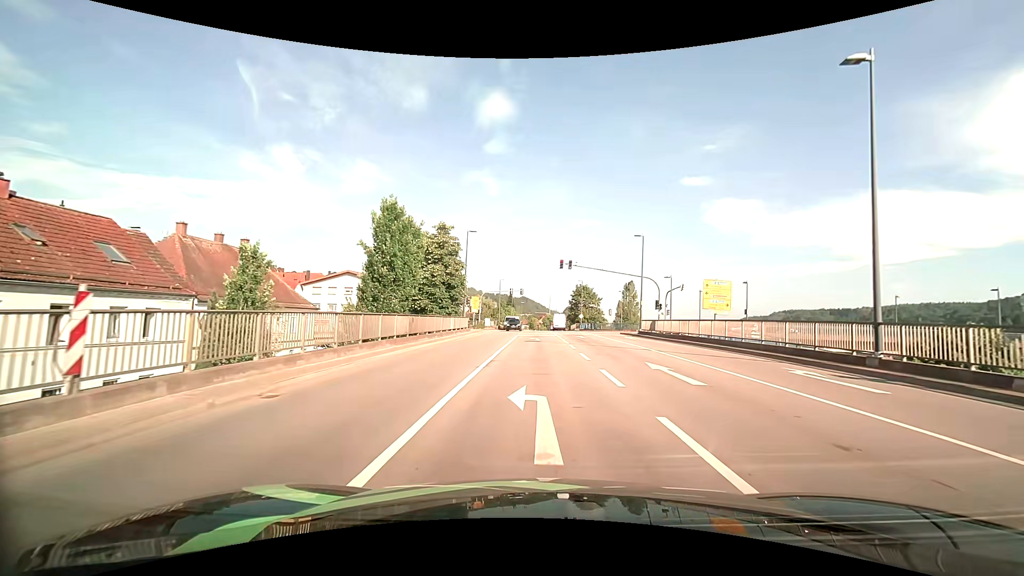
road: primary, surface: asphalt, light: Day
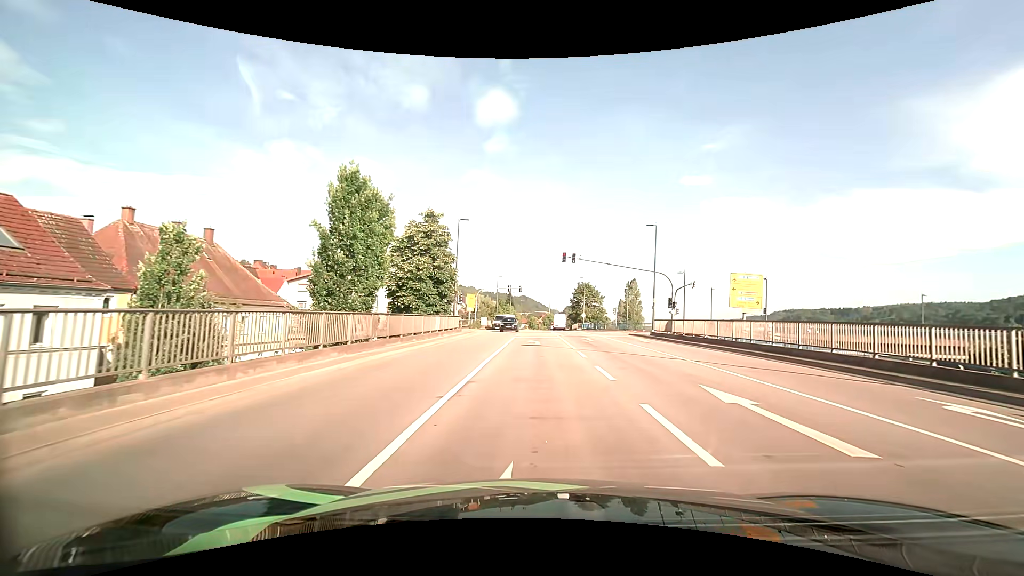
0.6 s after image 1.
(0.0, +4.9) m; 0°
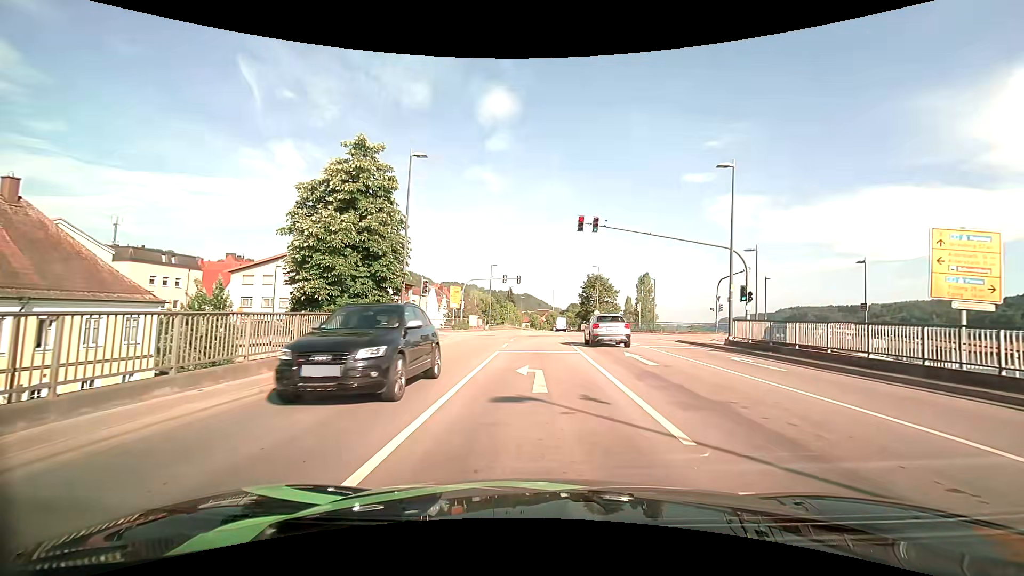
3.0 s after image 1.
(0.0, +15.5) m; -1°
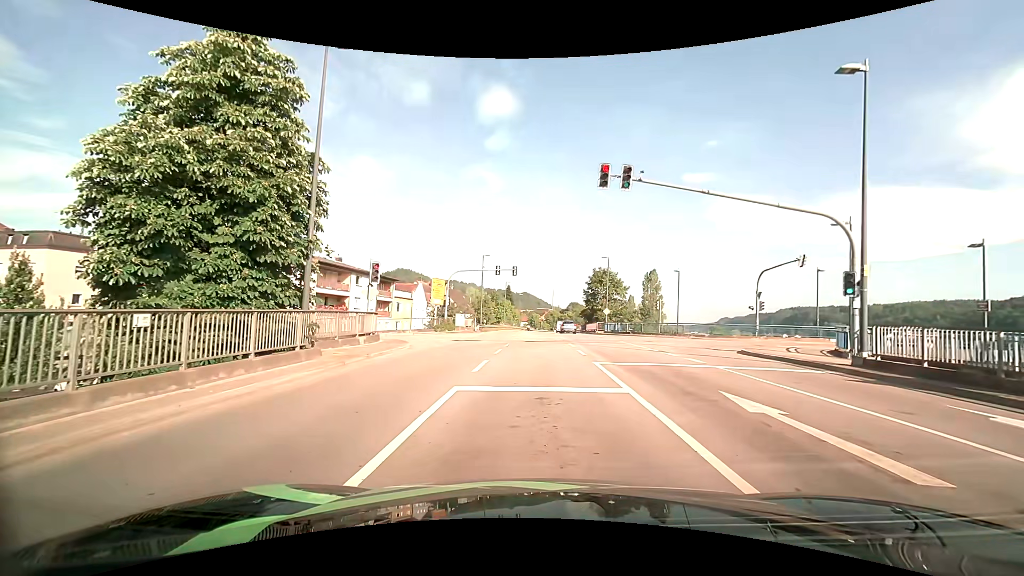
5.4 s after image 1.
(0.0, +9.8) m; +1°
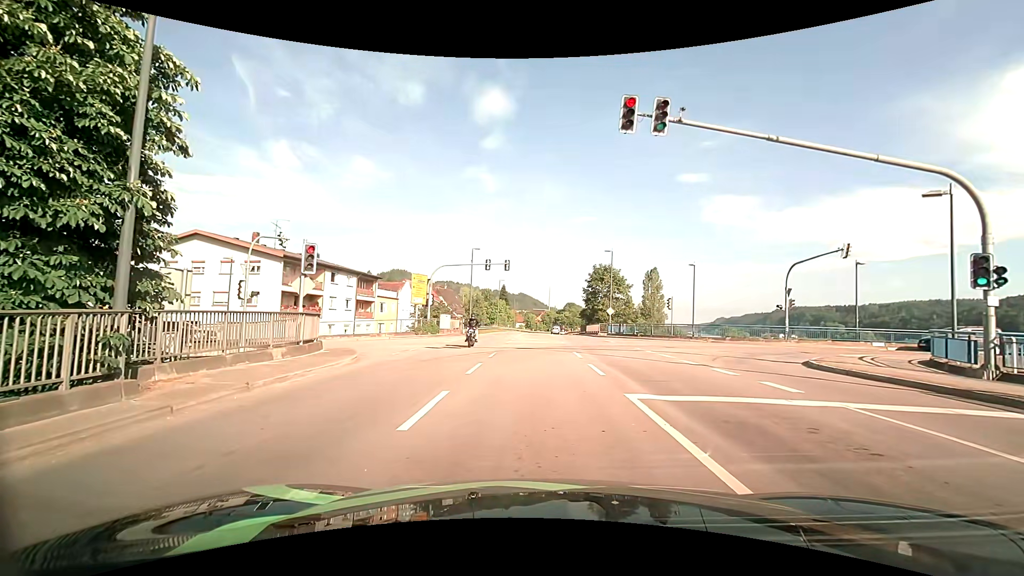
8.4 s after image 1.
(0.0, +5.9) m; -2°
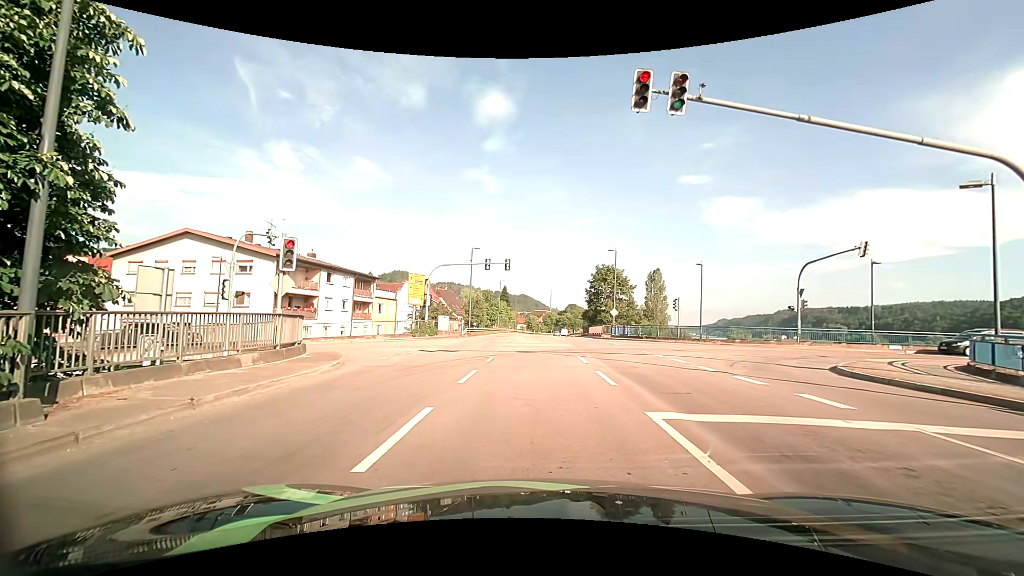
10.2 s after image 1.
(0.0, +1.5) m; 0°
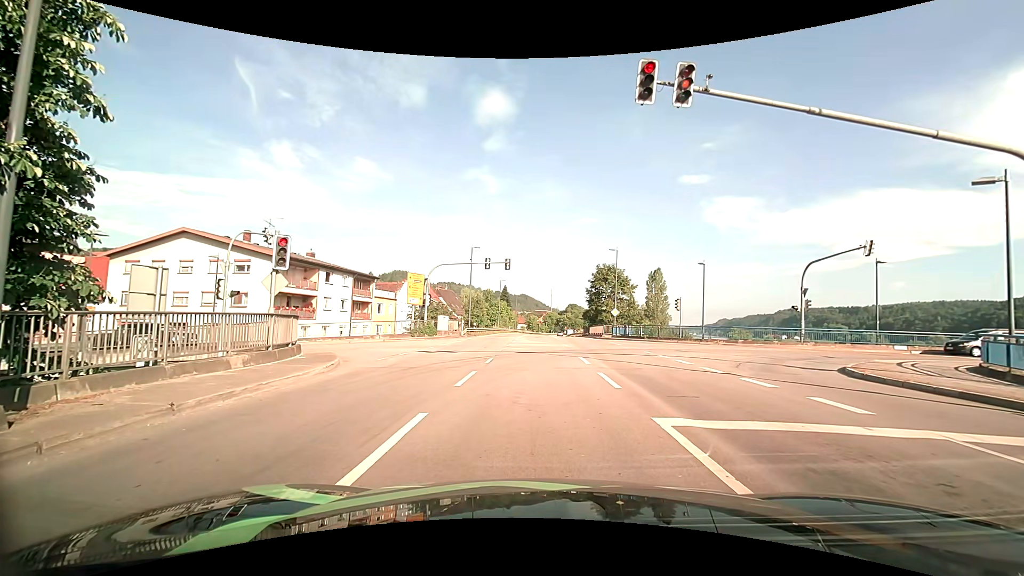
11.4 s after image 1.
(0.0, +0.4) m; 0°
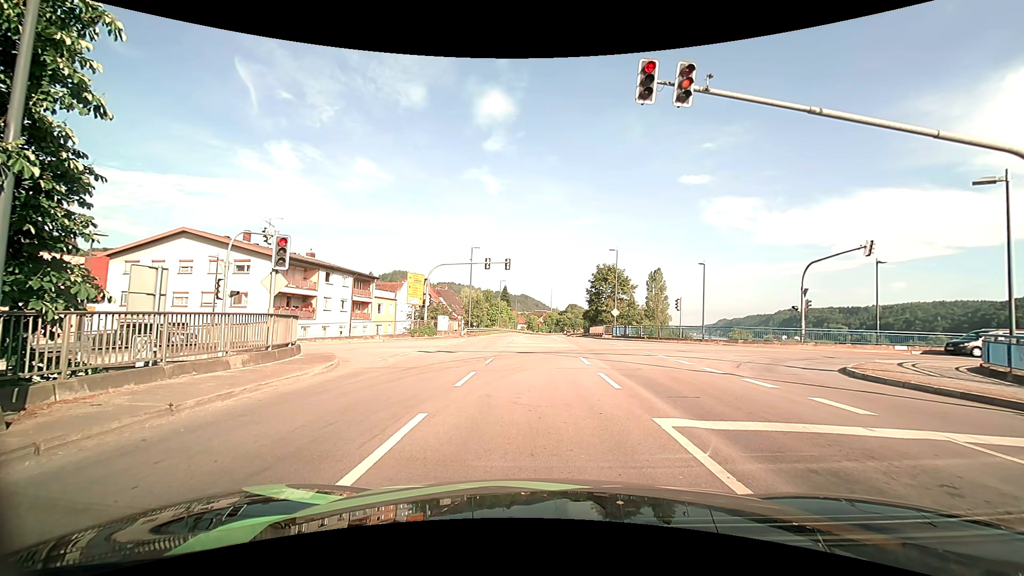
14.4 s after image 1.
(0.0, +0.1) m; 0°
